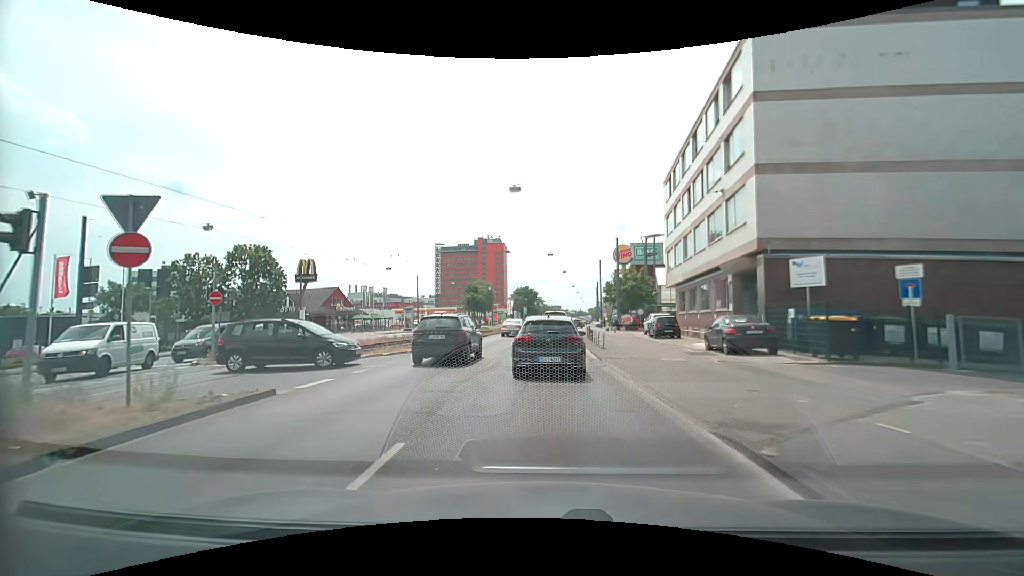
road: primary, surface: asphalt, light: Day
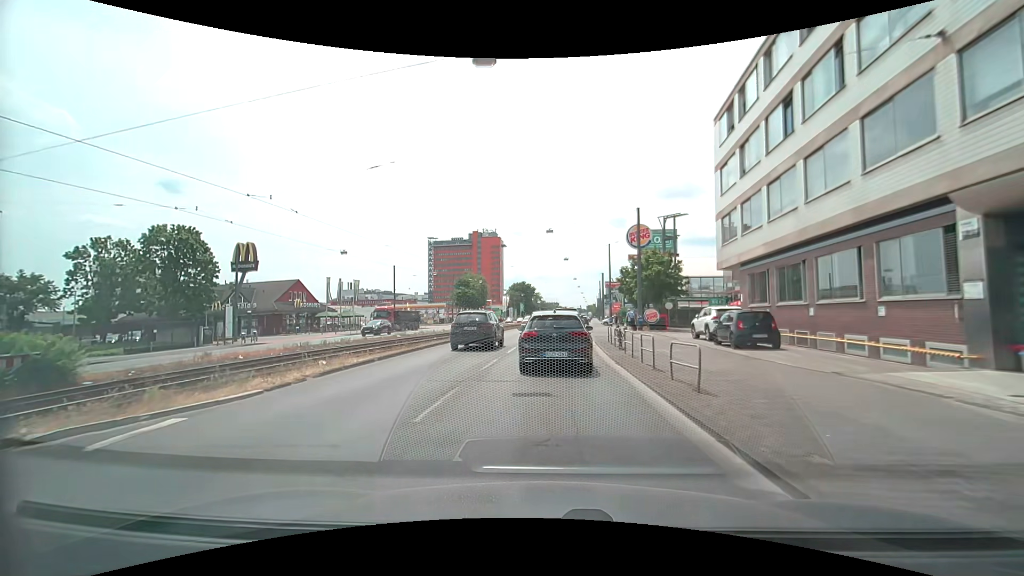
(+0.2, +14.0) m; 0°
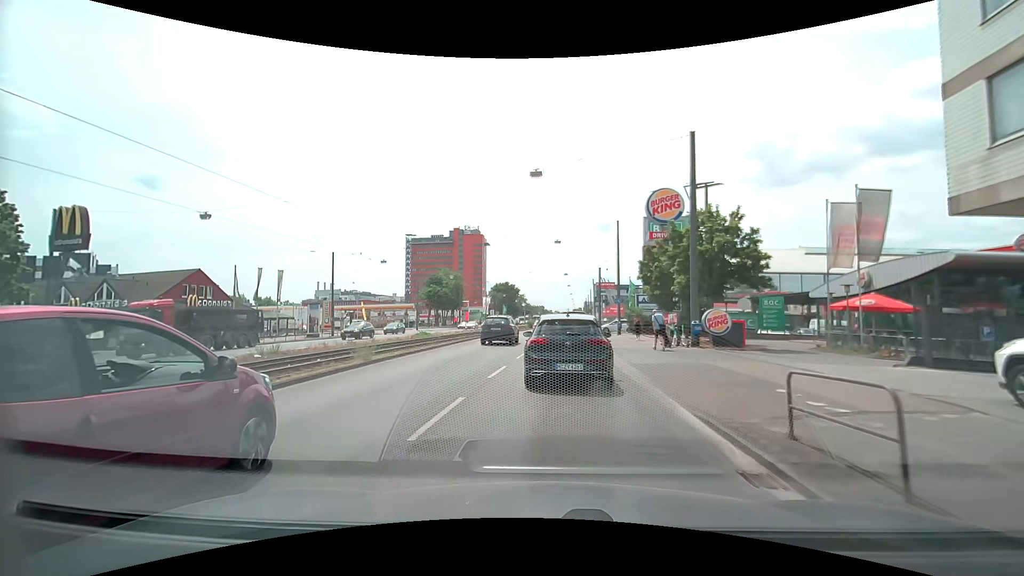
(+0.5, +19.0) m; +3°
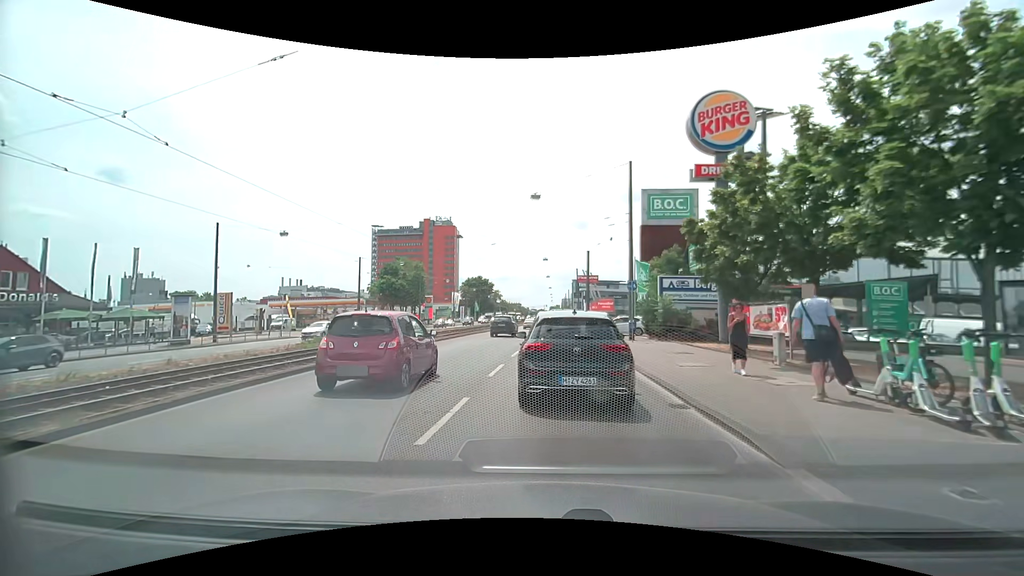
(+0.4, +18.0) m; +3°
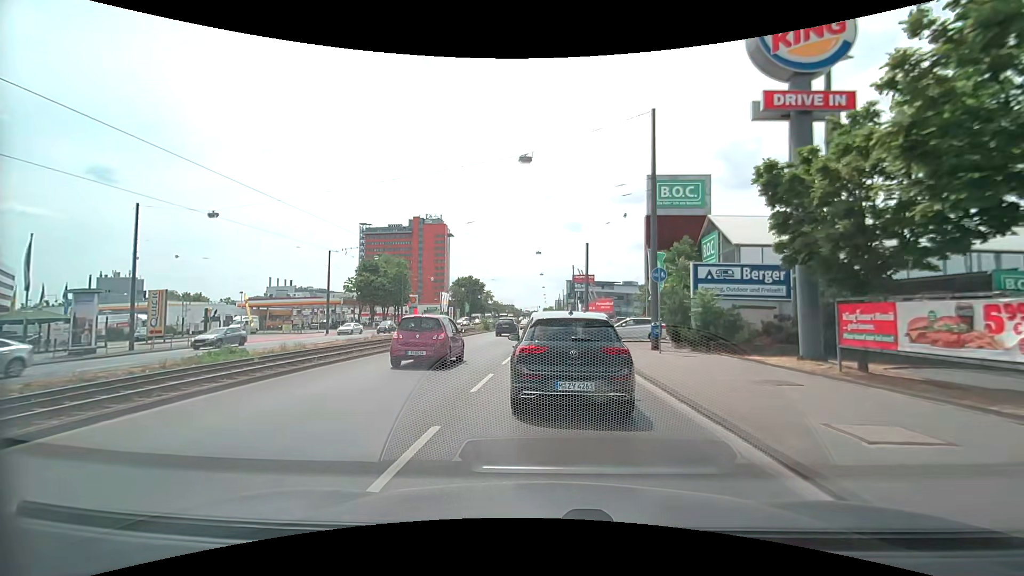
(0.0, +8.1) m; 0°
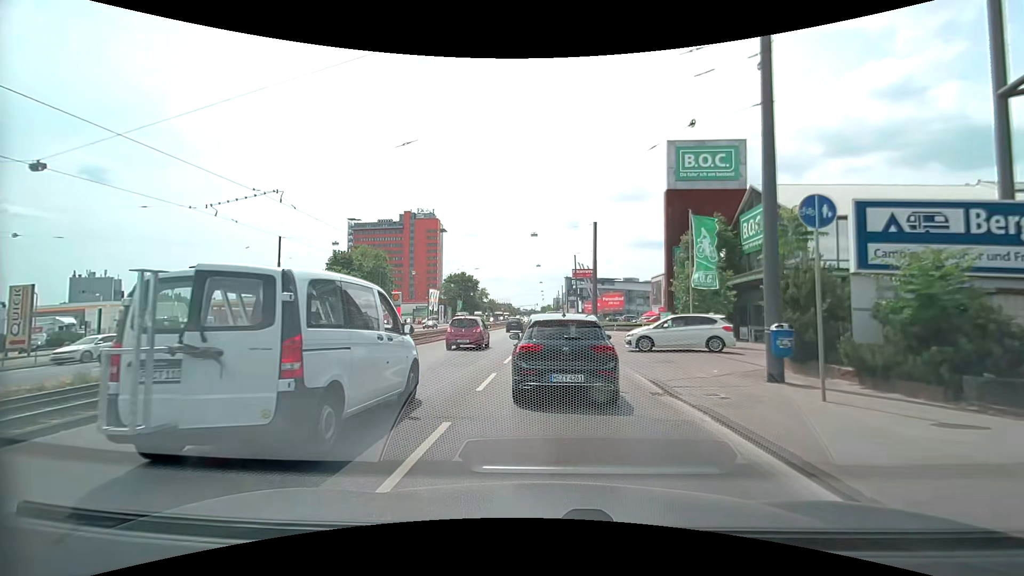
(+0.1, +11.7) m; +1°
